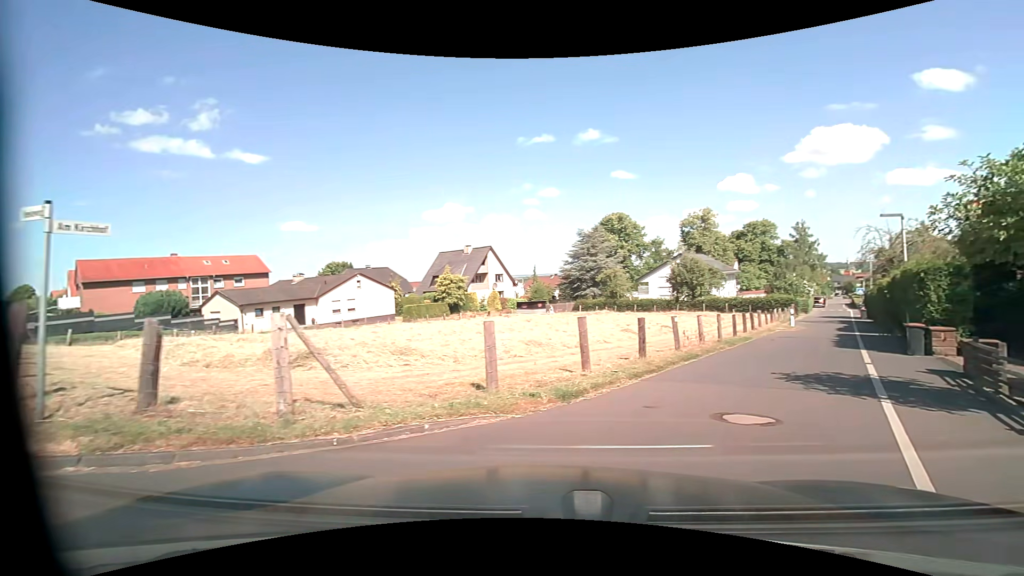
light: Day
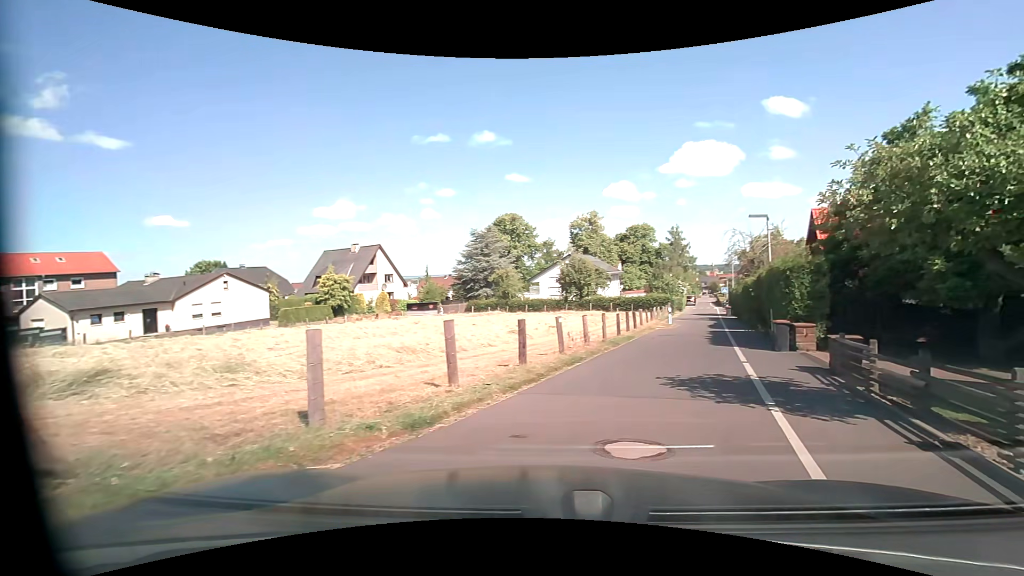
(+0.1, +1.8) m; +11°
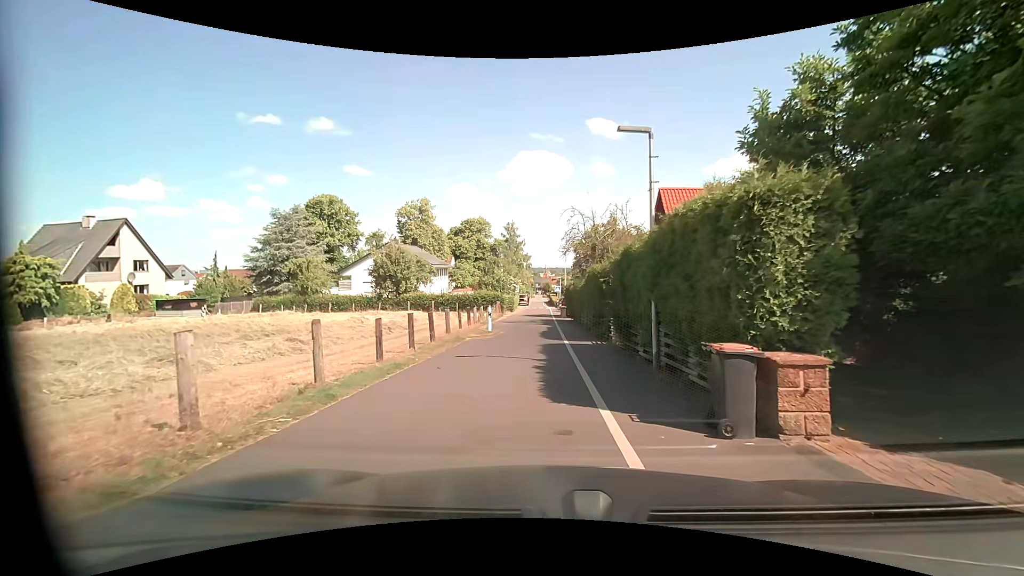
(+2.9, +11.2) m; +18°
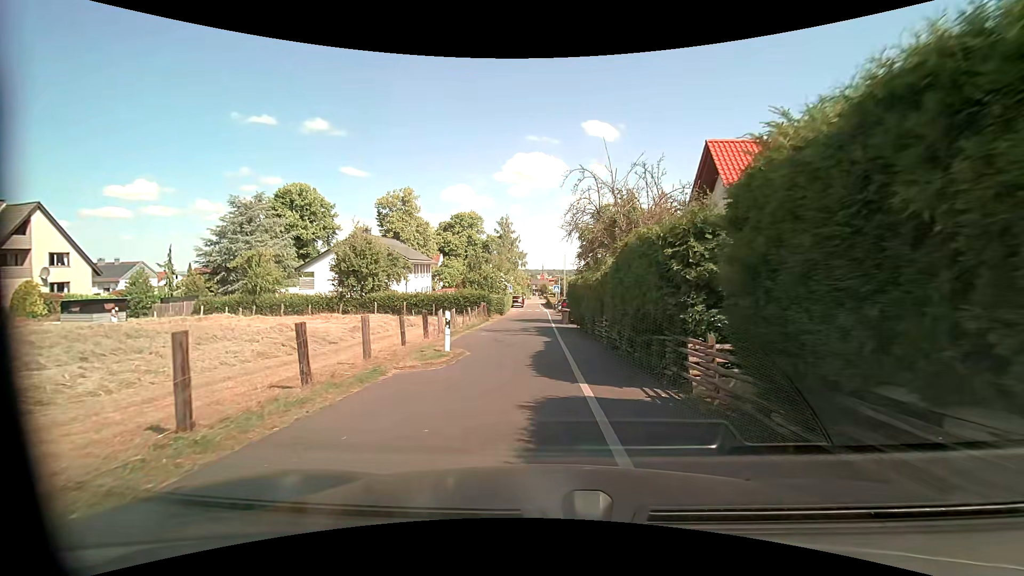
(0.0, +9.4) m; +1°
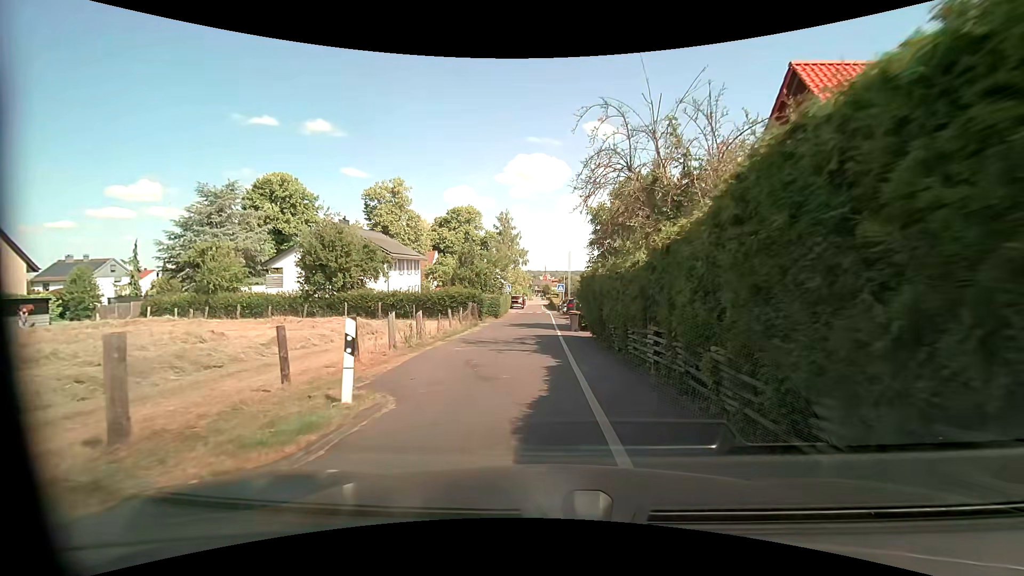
(-0.1, +7.1) m; -1°
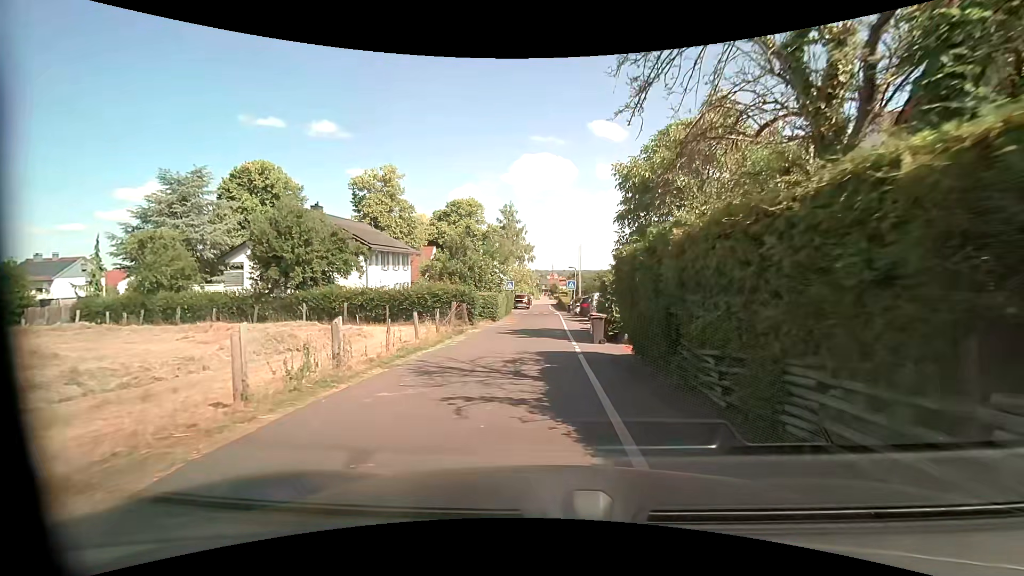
(0.0, +7.4) m; 0°
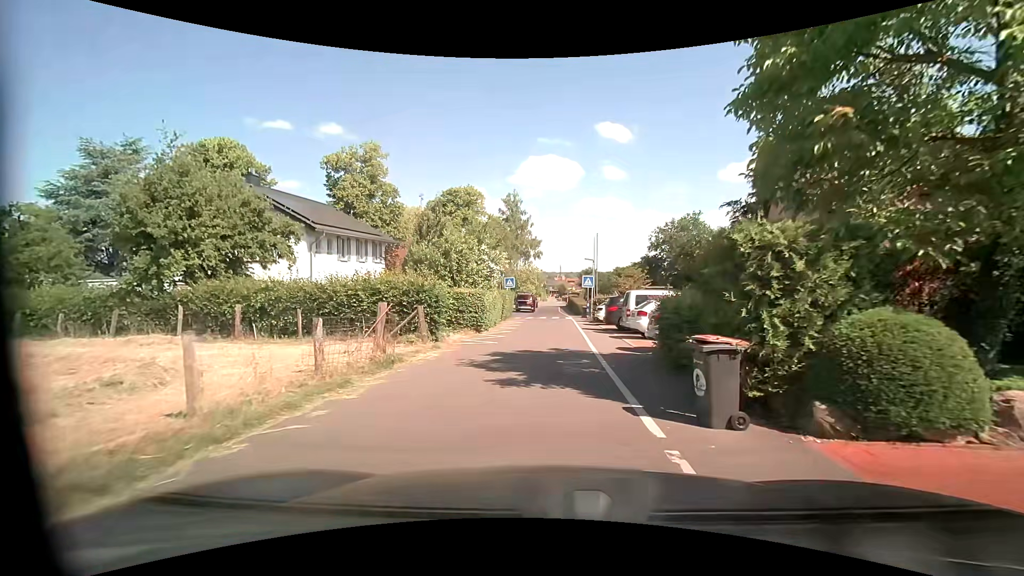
(-0.2, +10.5) m; -1°
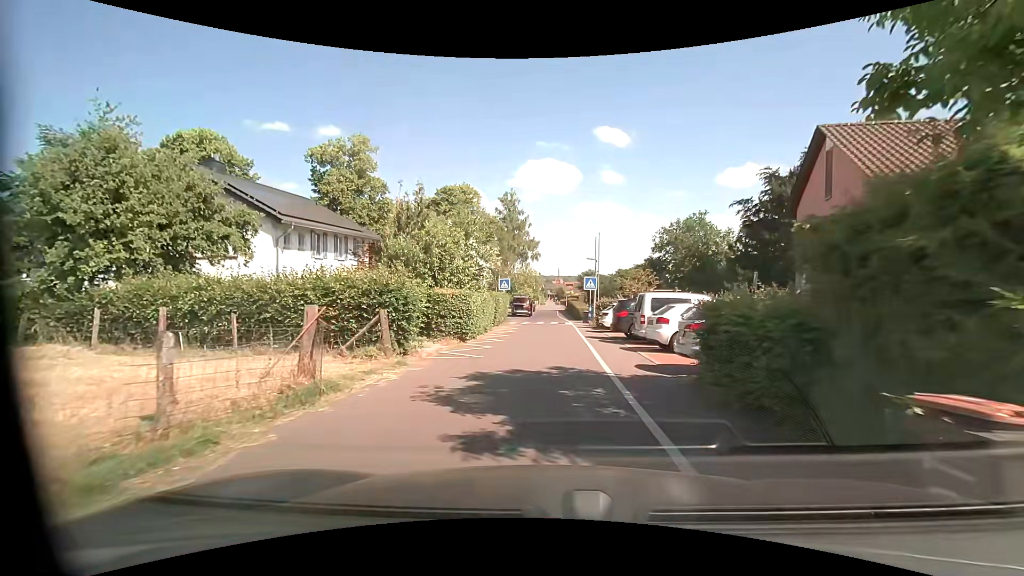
(0.0, +3.4) m; 0°
